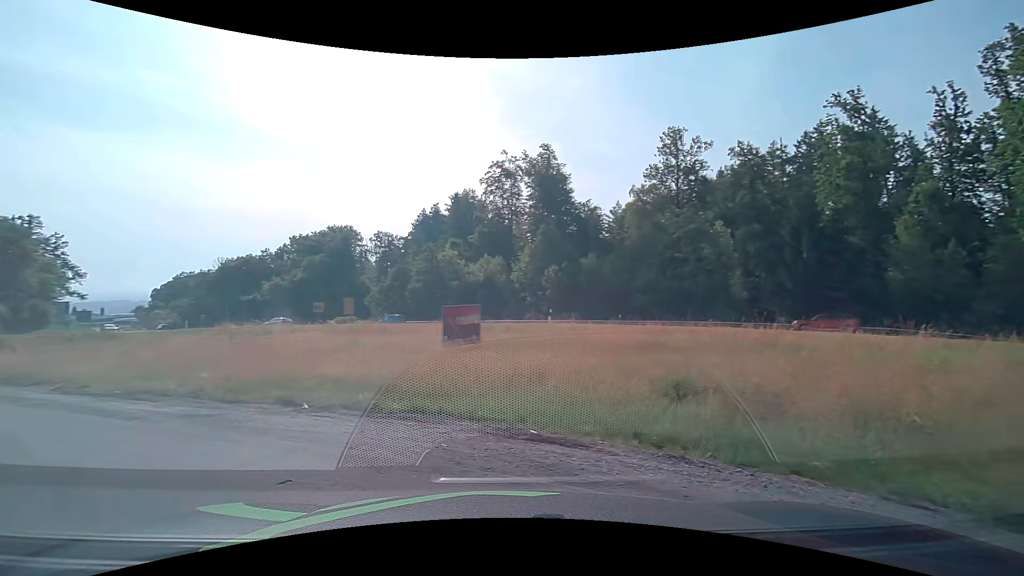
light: Day
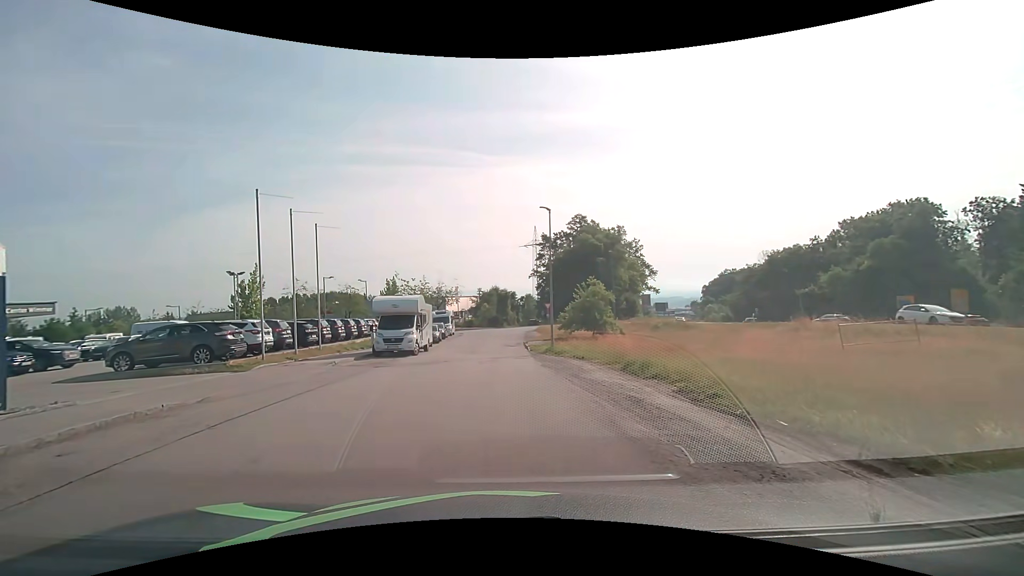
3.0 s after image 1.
(-5.3, +7.6) m; -56°
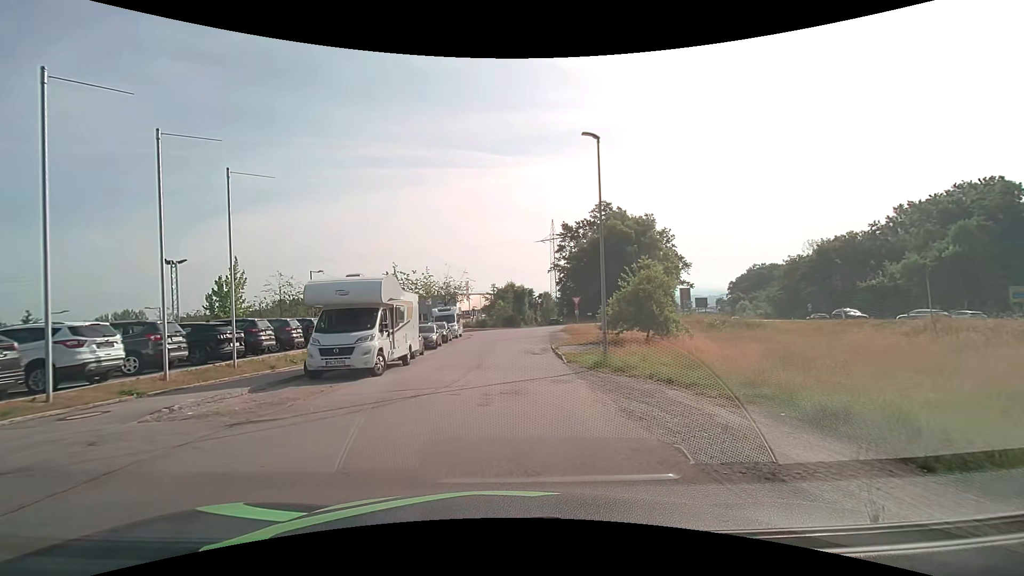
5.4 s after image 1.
(-0.2, +10.5) m; -1°
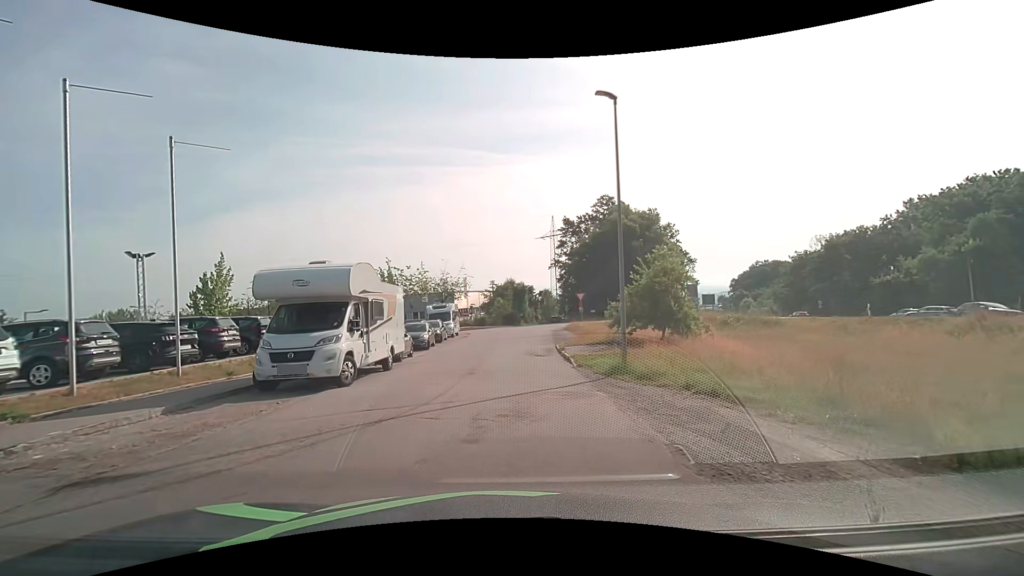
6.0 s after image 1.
(0.0, +2.9) m; 0°
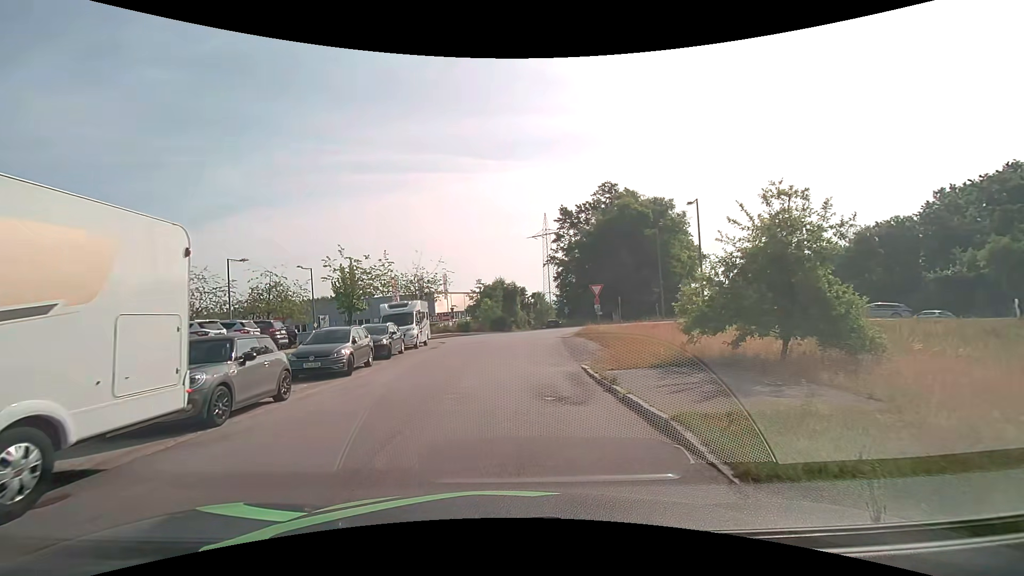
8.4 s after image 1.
(+0.1, +11.9) m; +2°
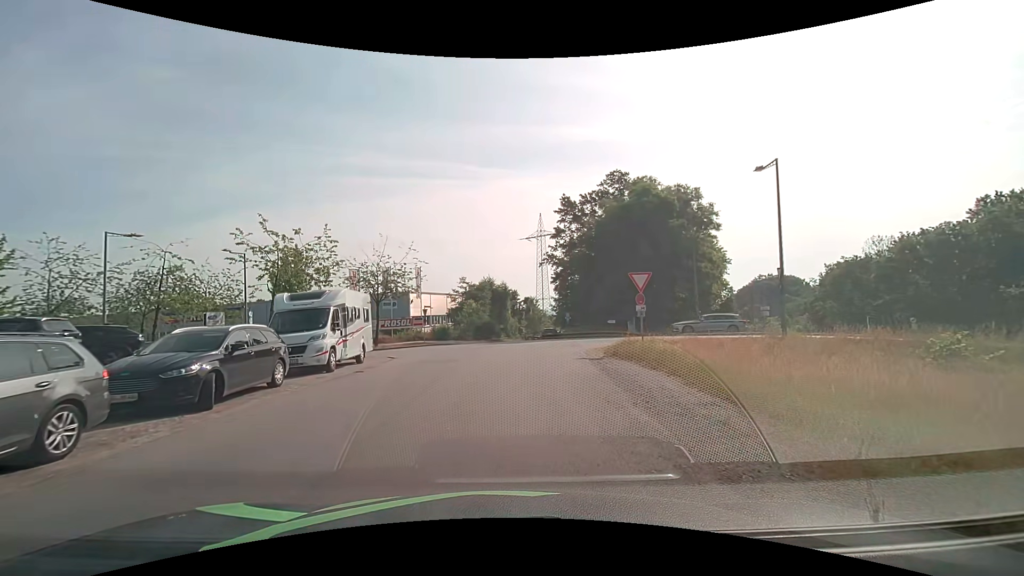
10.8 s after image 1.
(0.0, +11.8) m; -1°
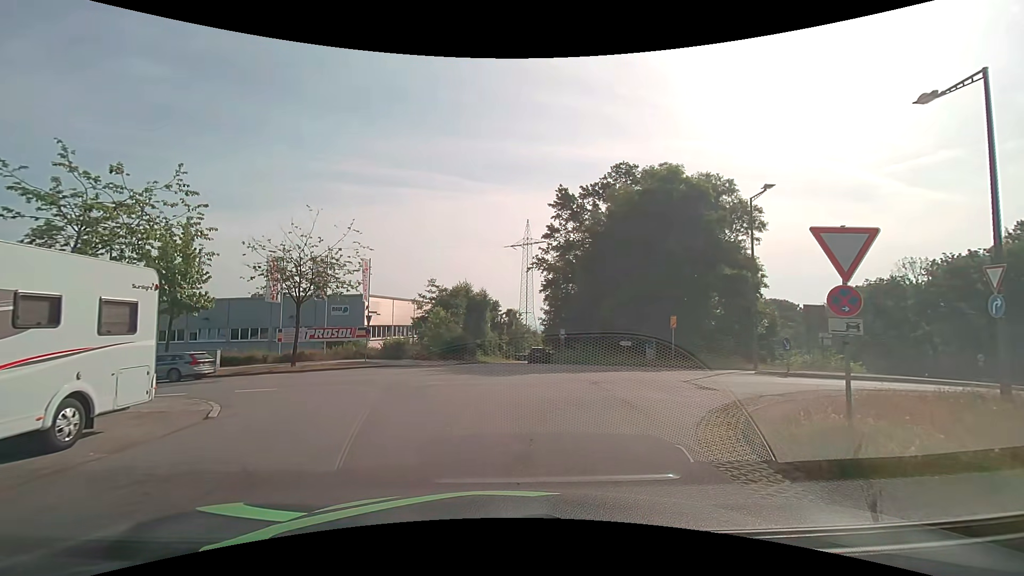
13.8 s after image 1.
(+0.5, +11.8) m; +4°
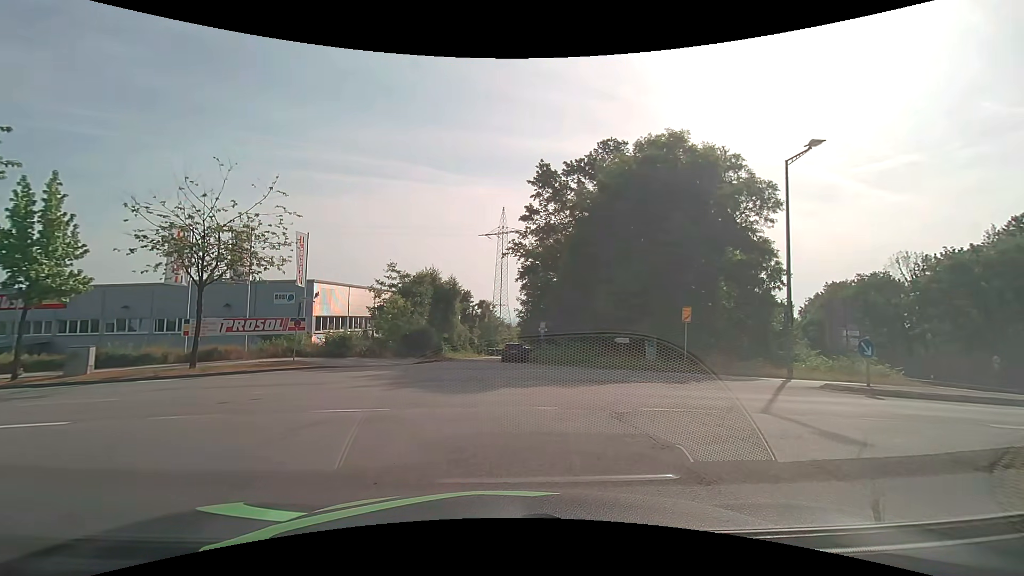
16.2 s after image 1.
(+0.1, +6.2) m; +3°
(0, +10) (-5, +18) (-14, +20) (-24, +21) (-34, +22) (-44, +23) (-54, +25) (-64, +26) (-74, +28) (-84, +30) m
